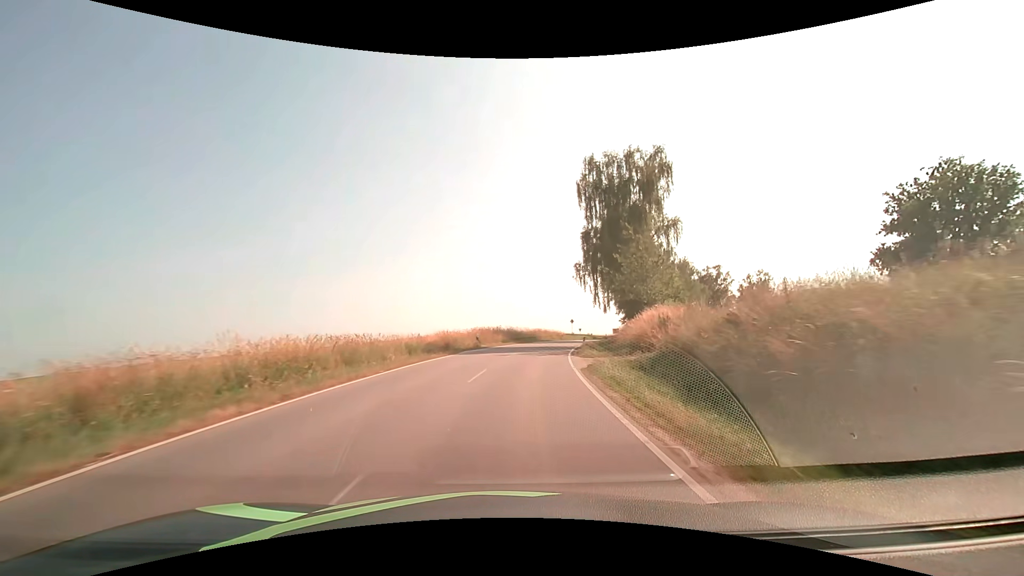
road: tertiary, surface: asphalt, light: Day
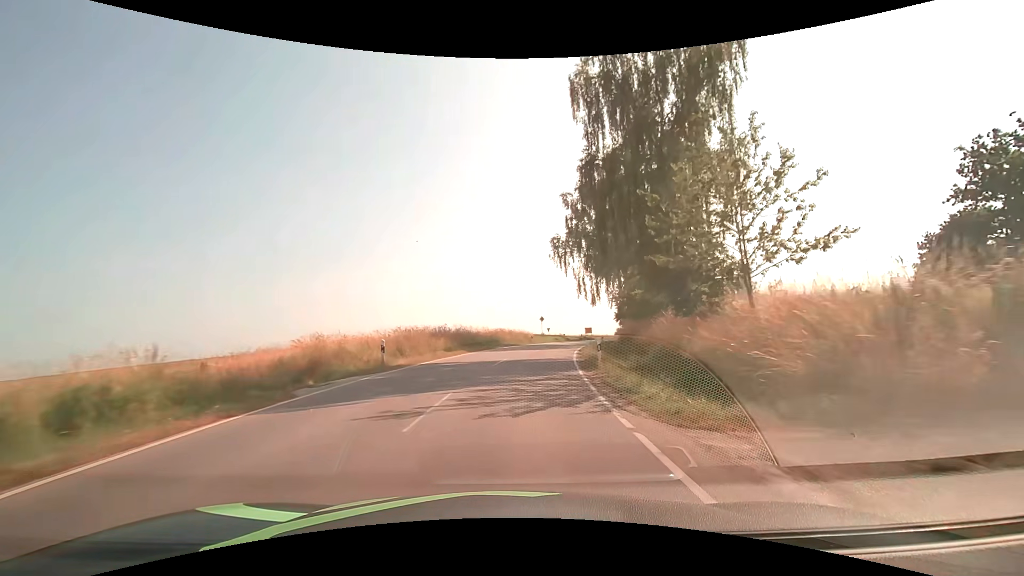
(+0.7, +17.9) m; +5°
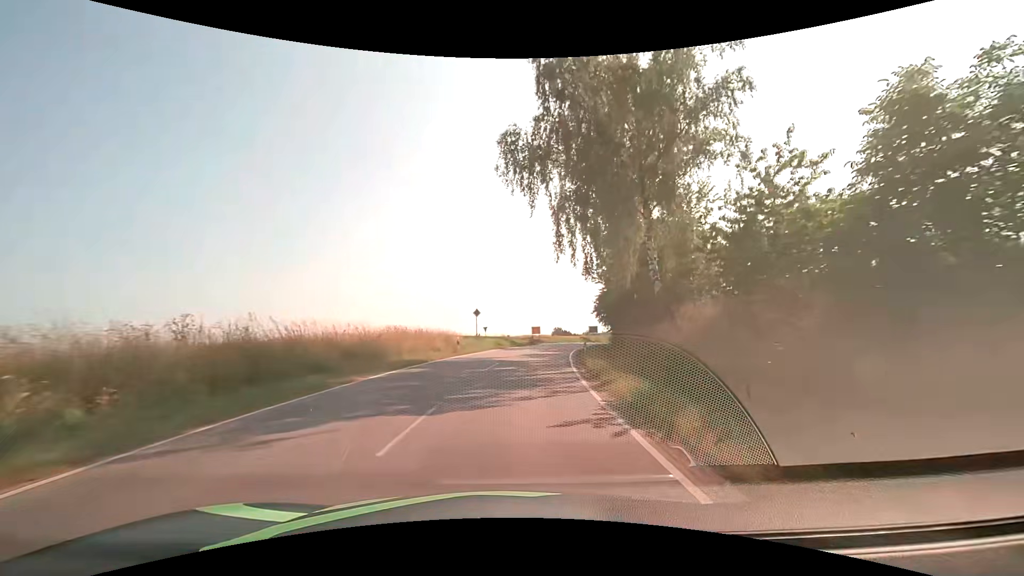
(+1.5, +24.5) m; +8°
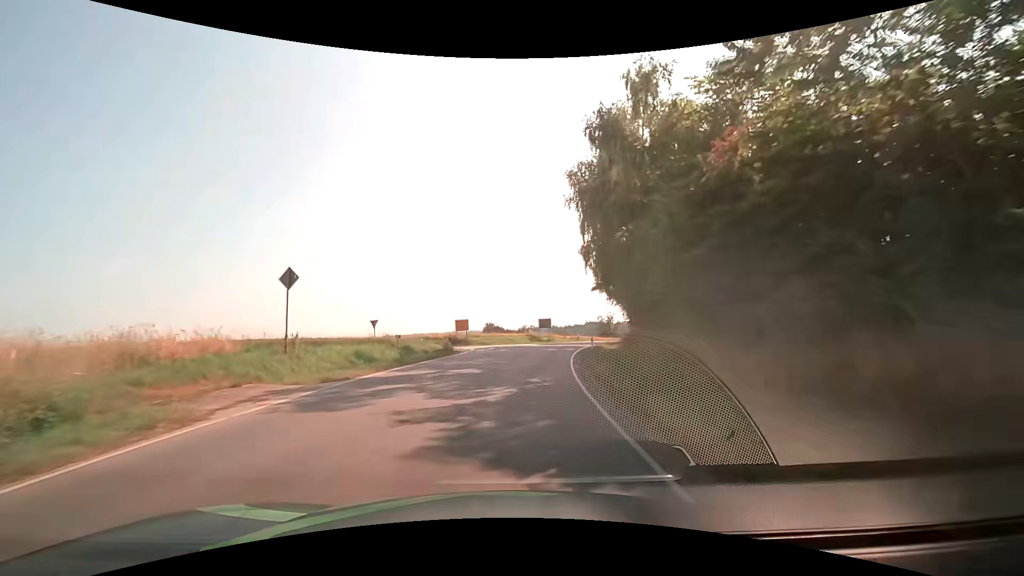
(+1.7, +29.0) m; +7°
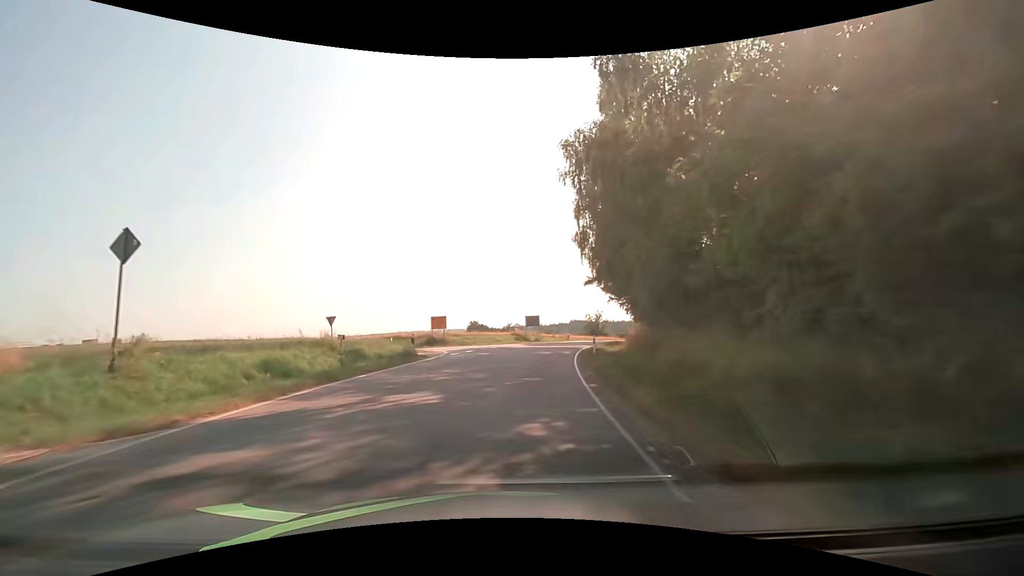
(+0.1, +6.6) m; +2°
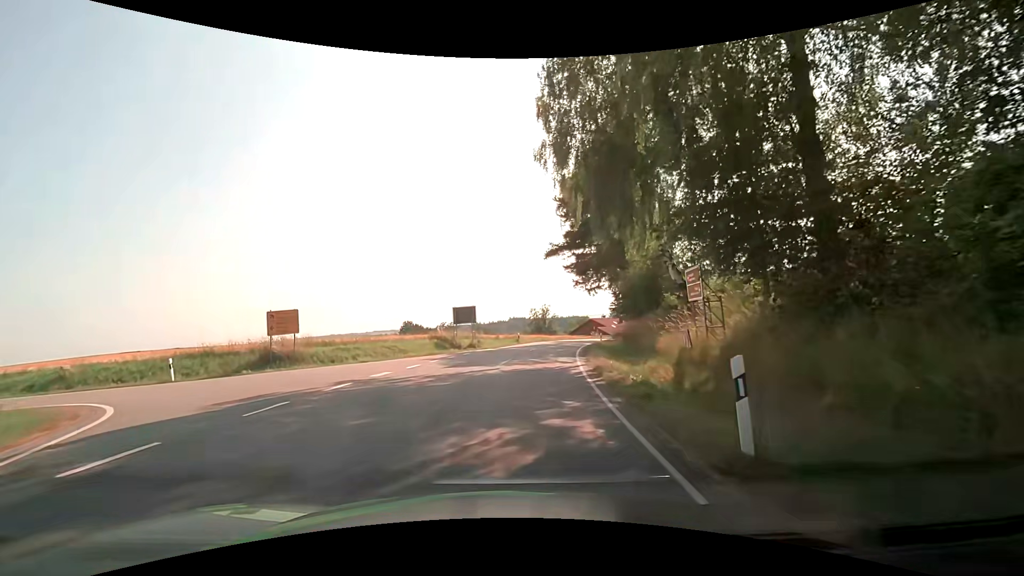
(+1.2, +21.6) m; +7°
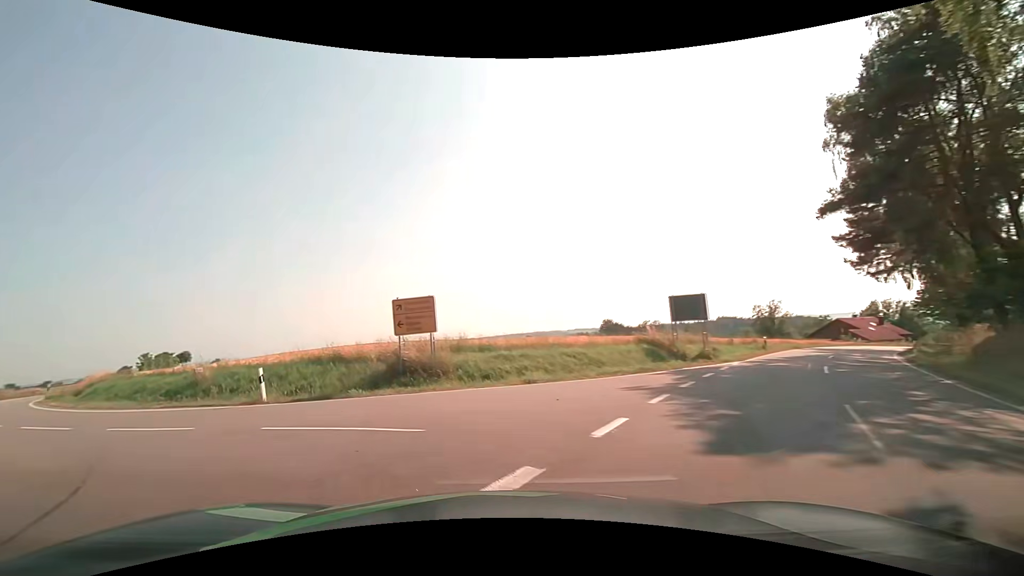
(-1.3, +11.2) m; -22°
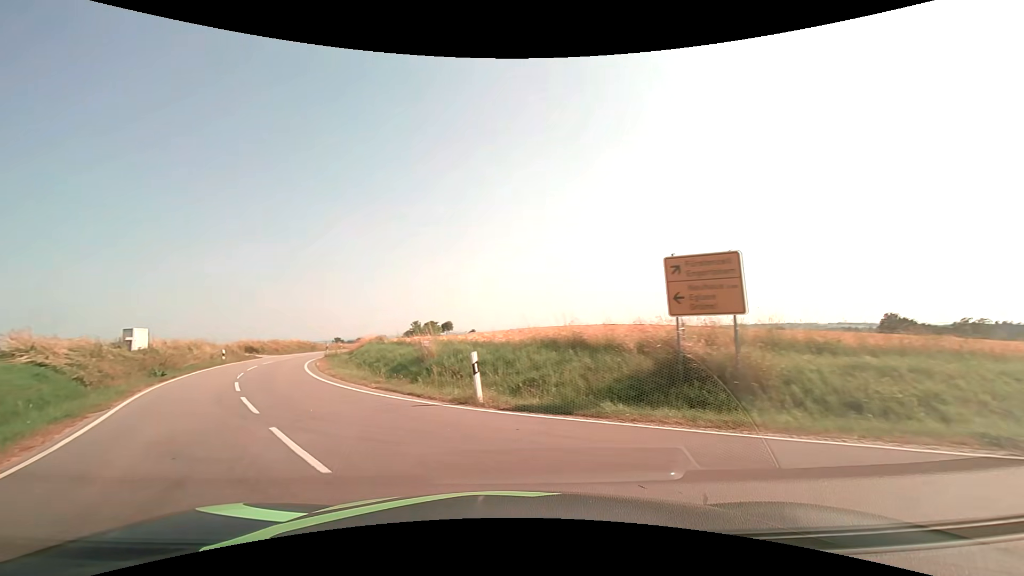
(-1.6, +6.7) m; -27°
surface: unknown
(-3, +10) (-7, +18) (-12, +27) (-15, +37) (-17, +47) (-19, +56) (-21, +66) (-22, +76) (-24, +86) (-25, +96) m
